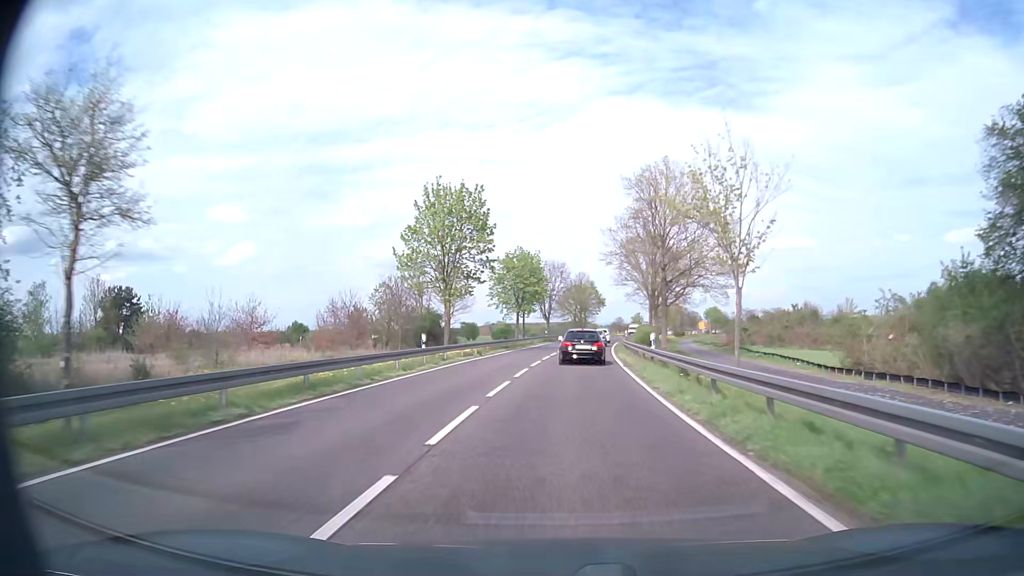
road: primary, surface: asphalt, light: Day
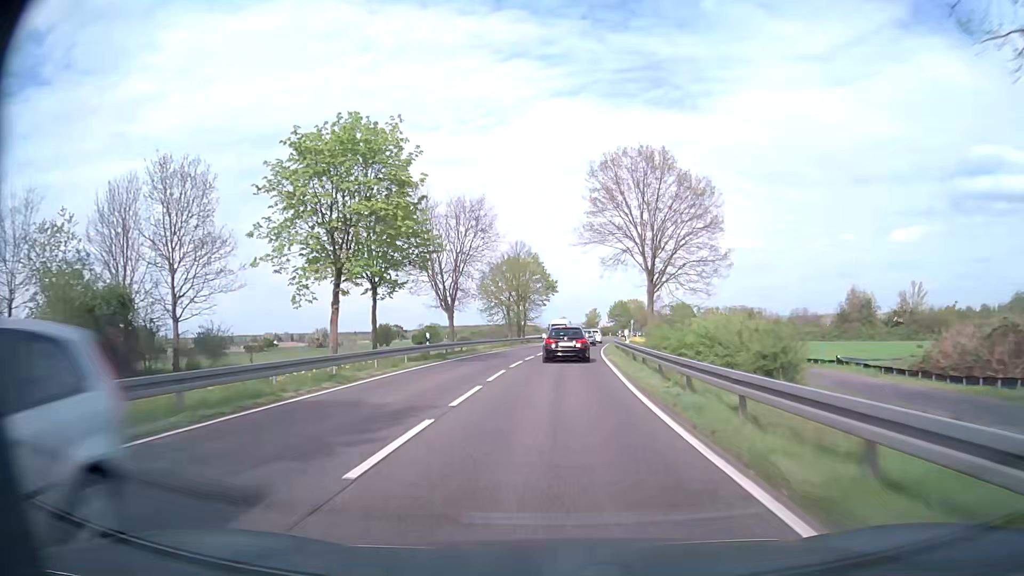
(+2.1, +44.3) m; +5°
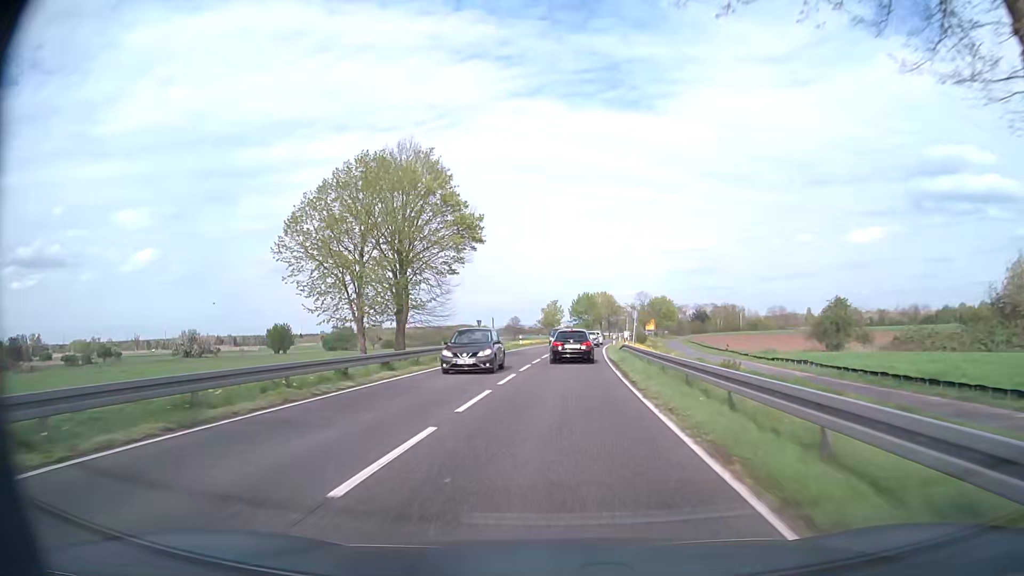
(+1.6, +43.3) m; +4°
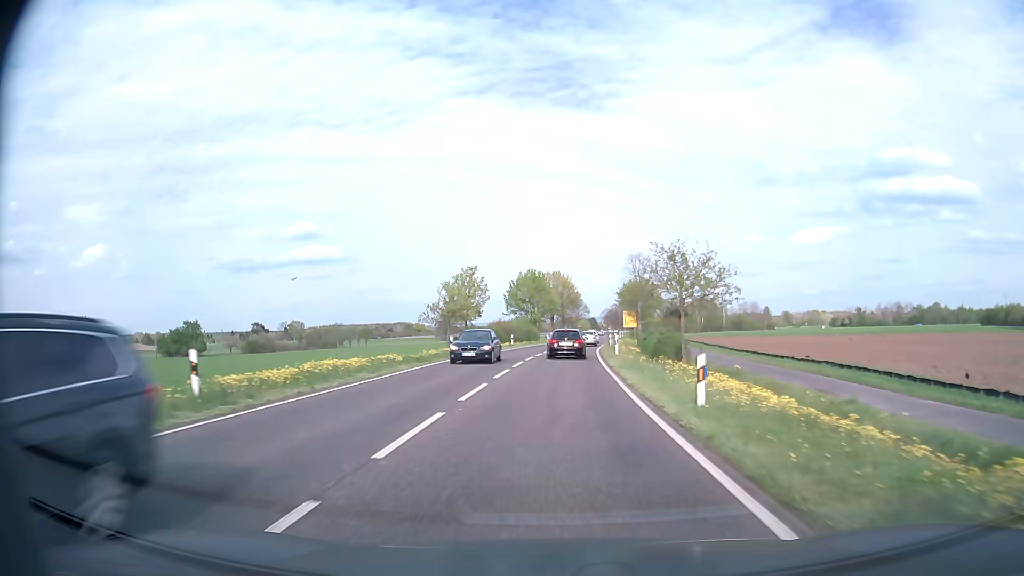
(+2.1, +52.7) m; +5°
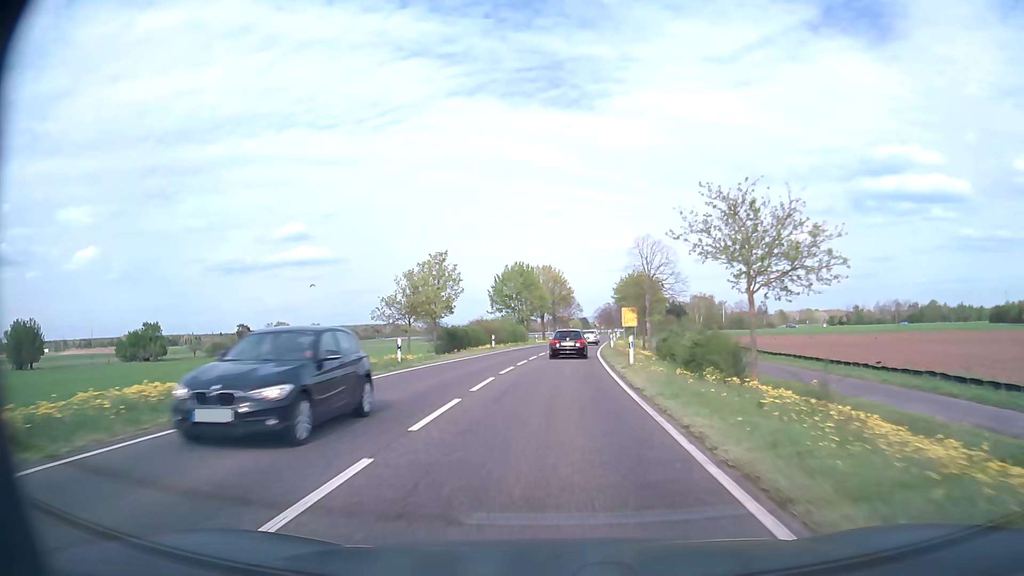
(+0.1, +10.4) m; +1°
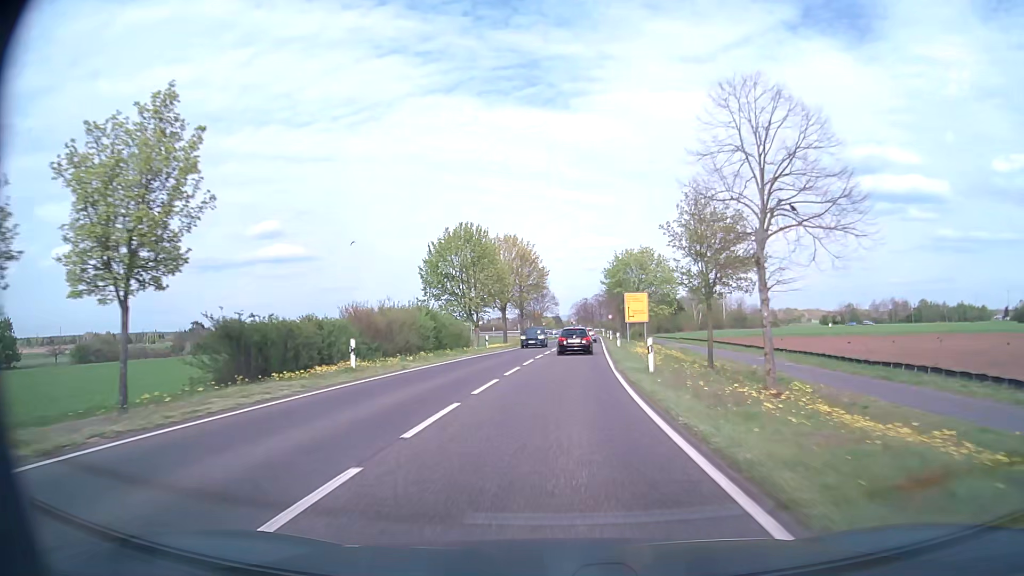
(+0.6, +30.9) m; +2°
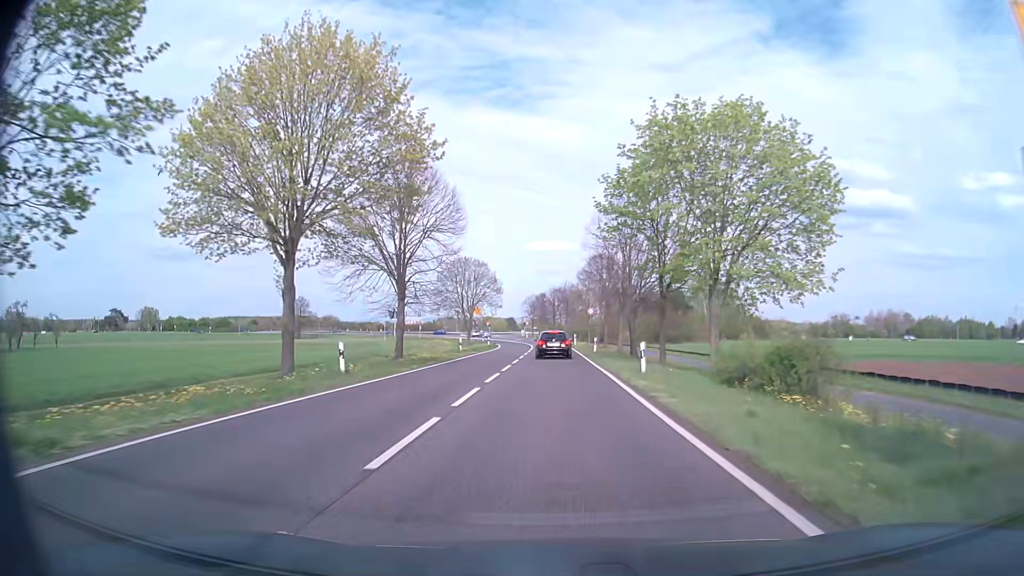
(+2.0, +50.7) m; +4°
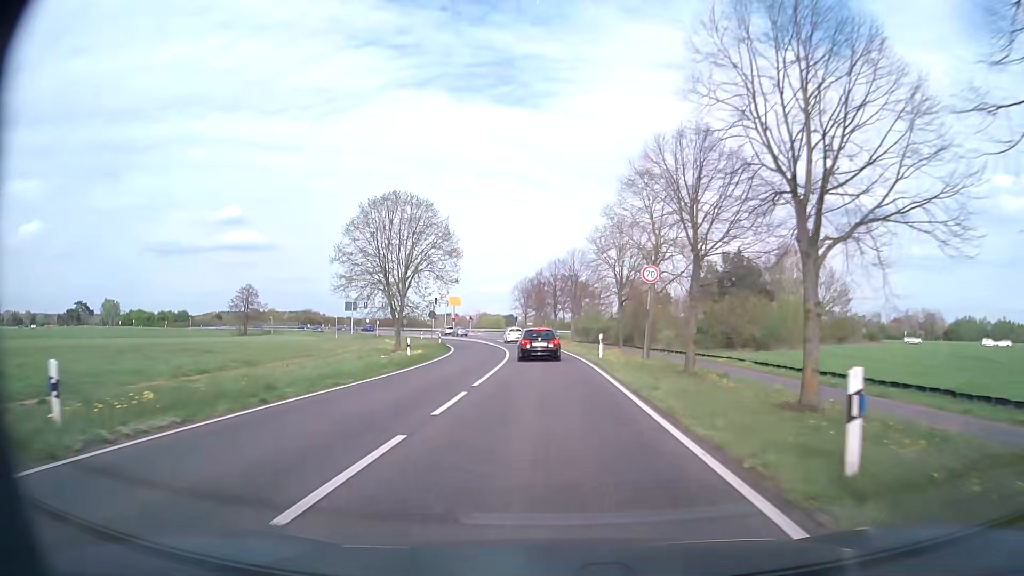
(0.0, +38.0) m; 0°
(0, +10) (0, +20) (0, +30) (-1, +40) (-2, +50) (-3, +60) (-5, +70) (-7, +79) (-9, +89) (-12, +99) m
